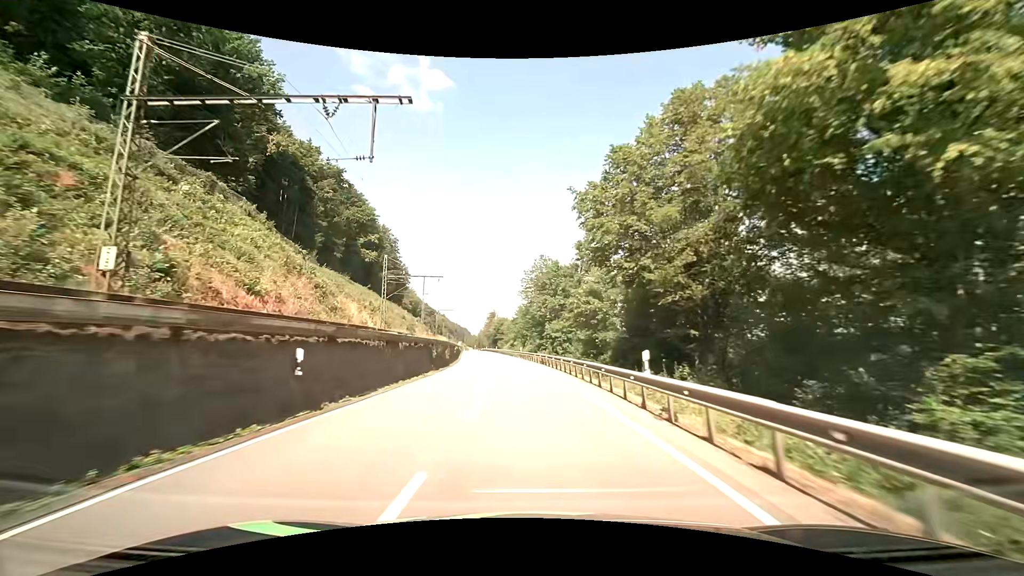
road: primary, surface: asphalt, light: Day
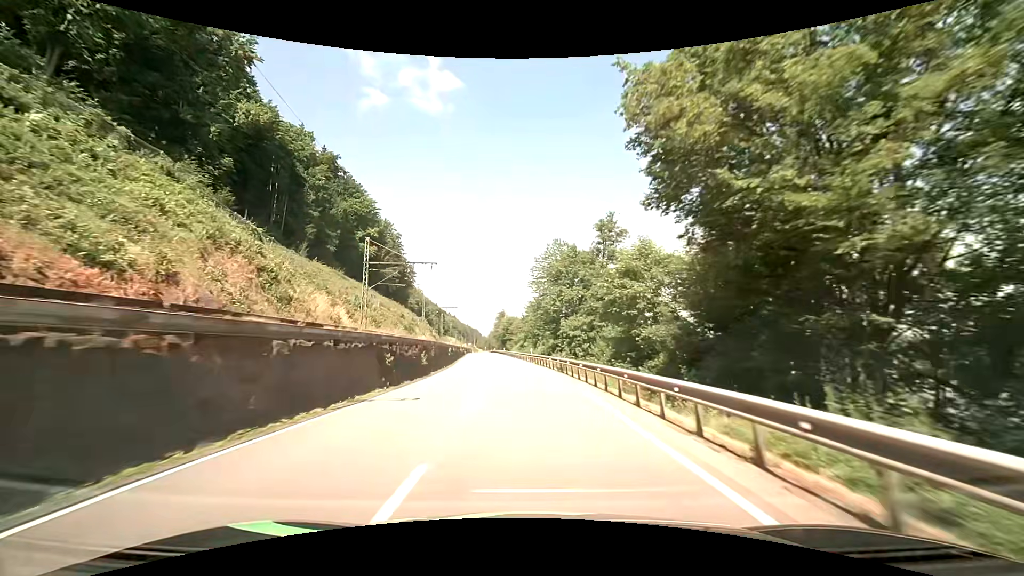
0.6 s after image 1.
(-0.1, +11.6) m; -1°
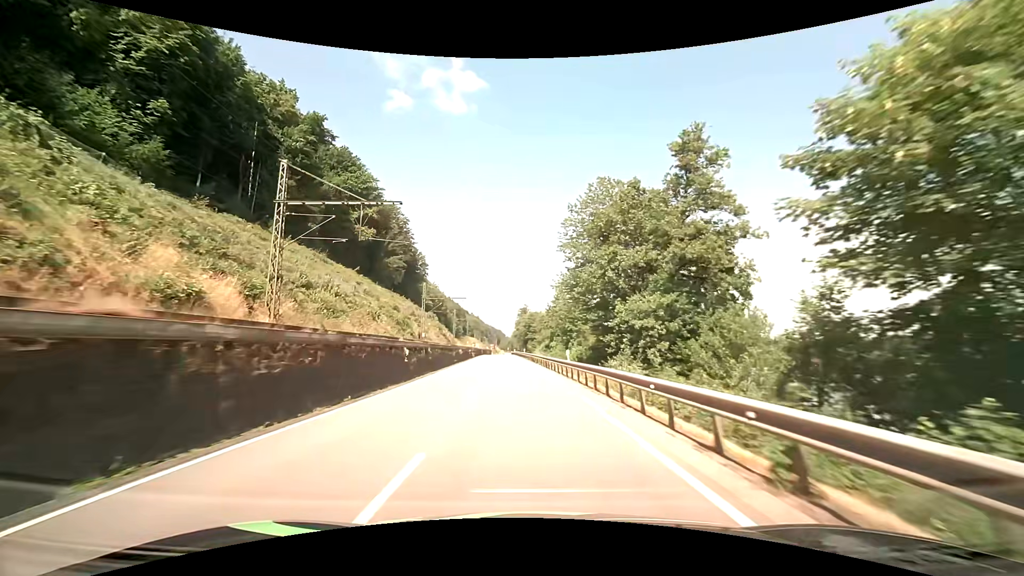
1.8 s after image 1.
(-0.5, +23.3) m; -2°
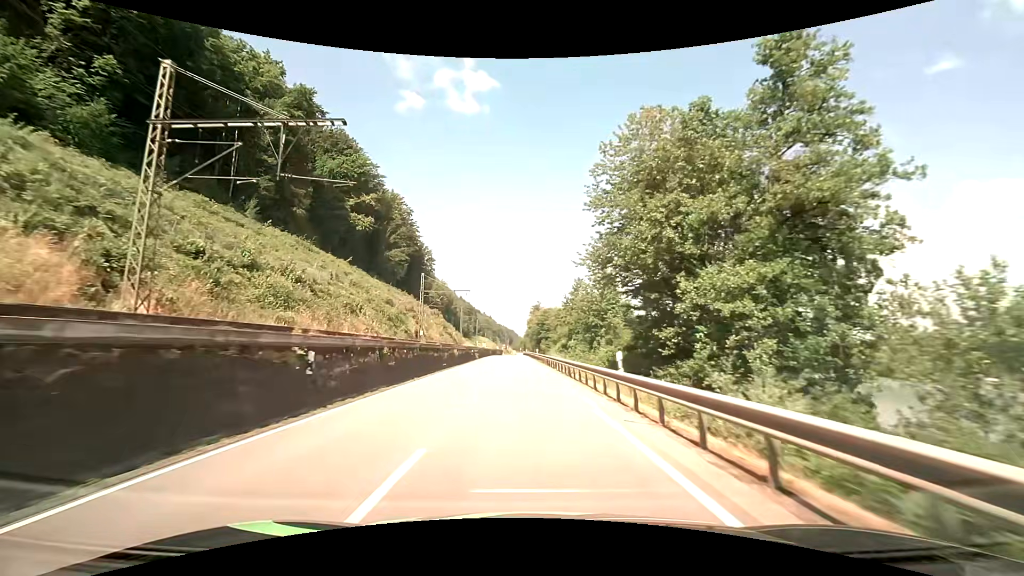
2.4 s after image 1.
(-0.2, +11.6) m; -2°
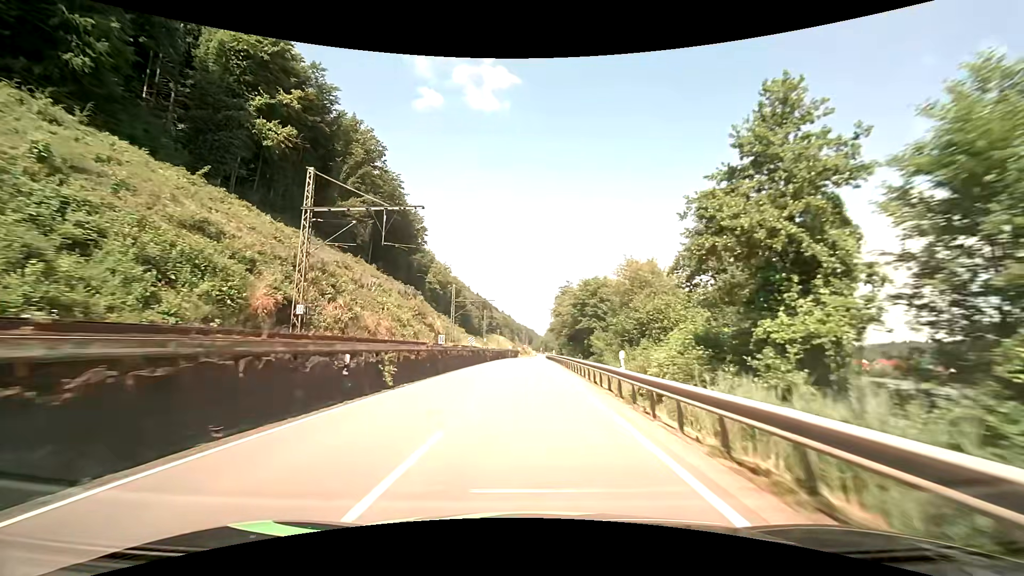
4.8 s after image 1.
(-1.2, +46.6) m; -2°
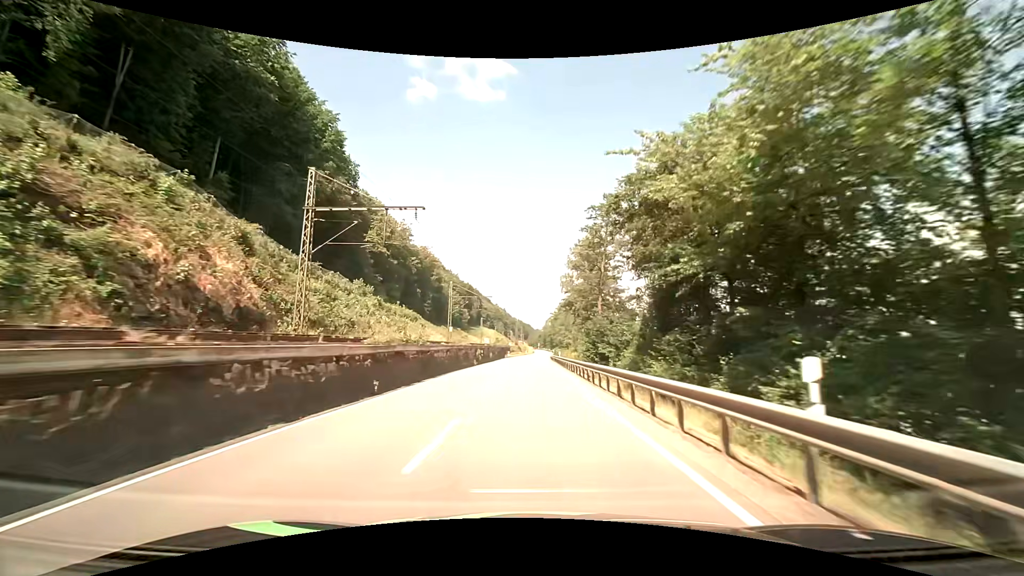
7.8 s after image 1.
(-0.1, +58.2) m; 0°
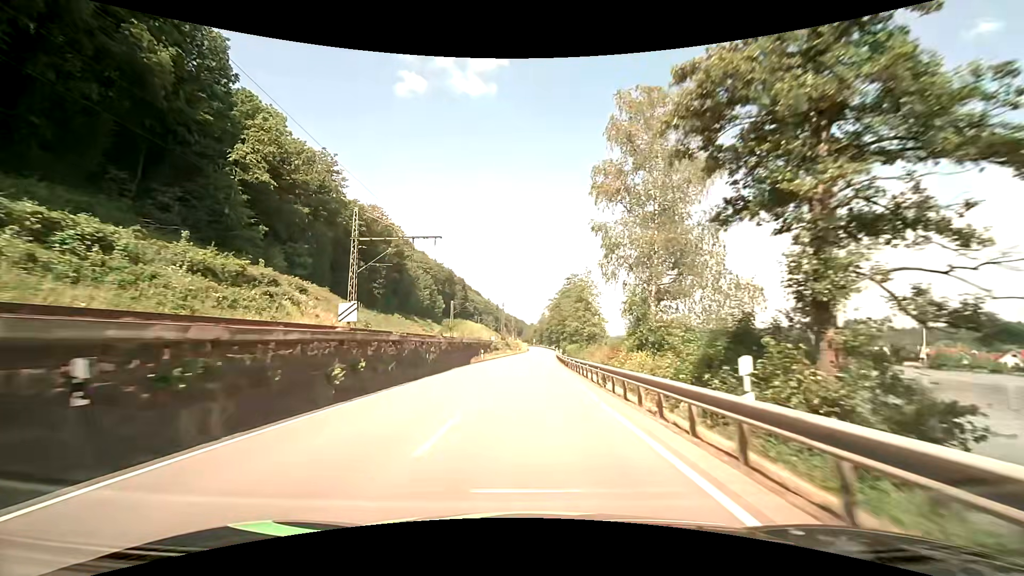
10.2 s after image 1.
(+0.3, +46.9) m; +1°
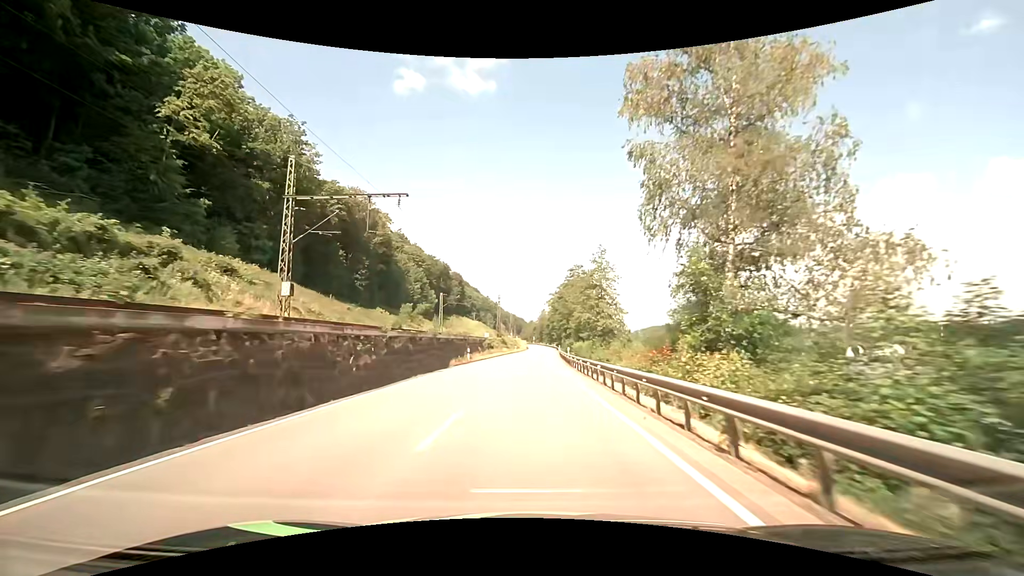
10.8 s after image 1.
(0.0, +11.7) m; 0°
